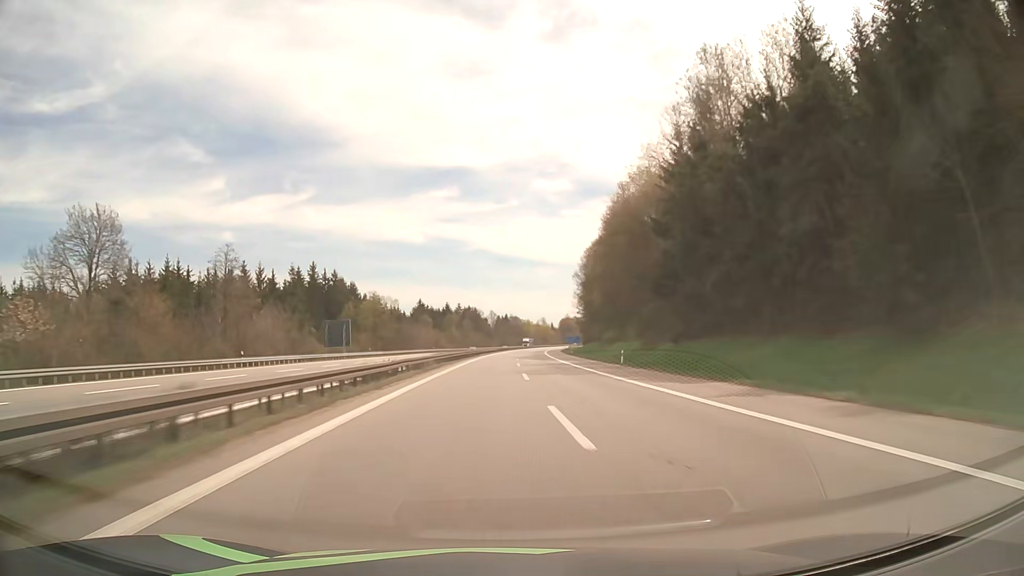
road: motorway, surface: asphalt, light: Day
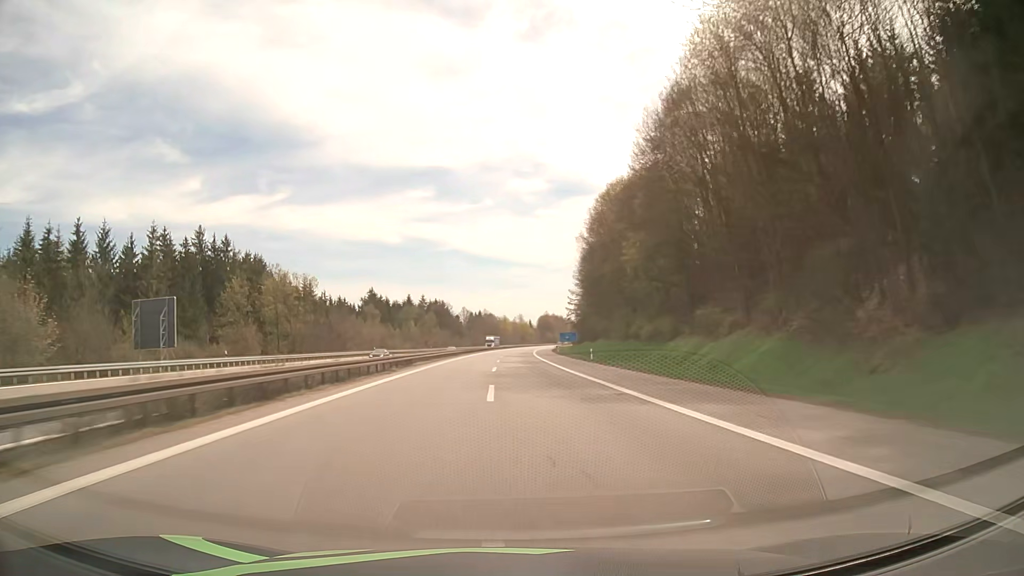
(+1.0, +46.5) m; +2°
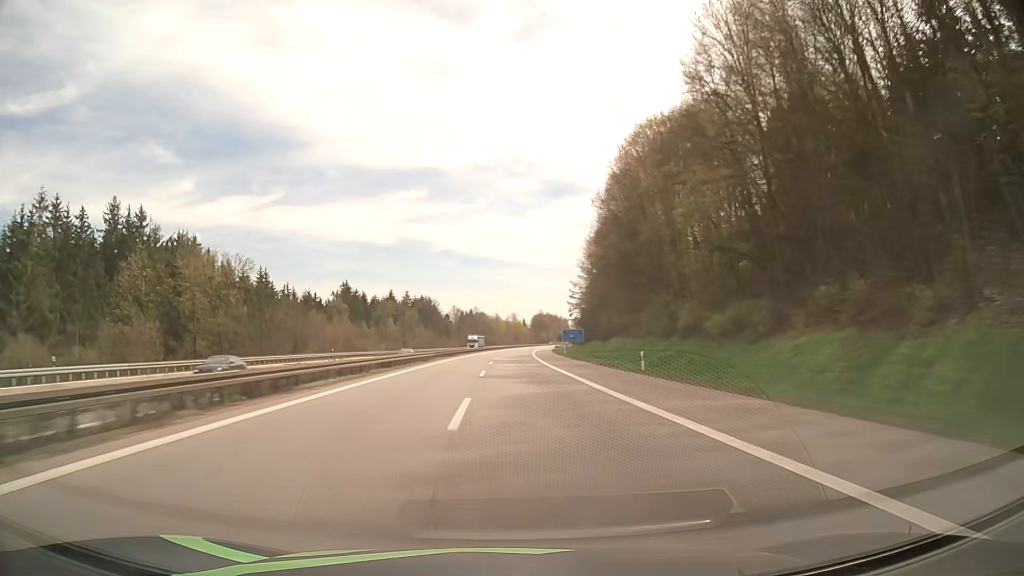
(+0.1, +23.3) m; +1°
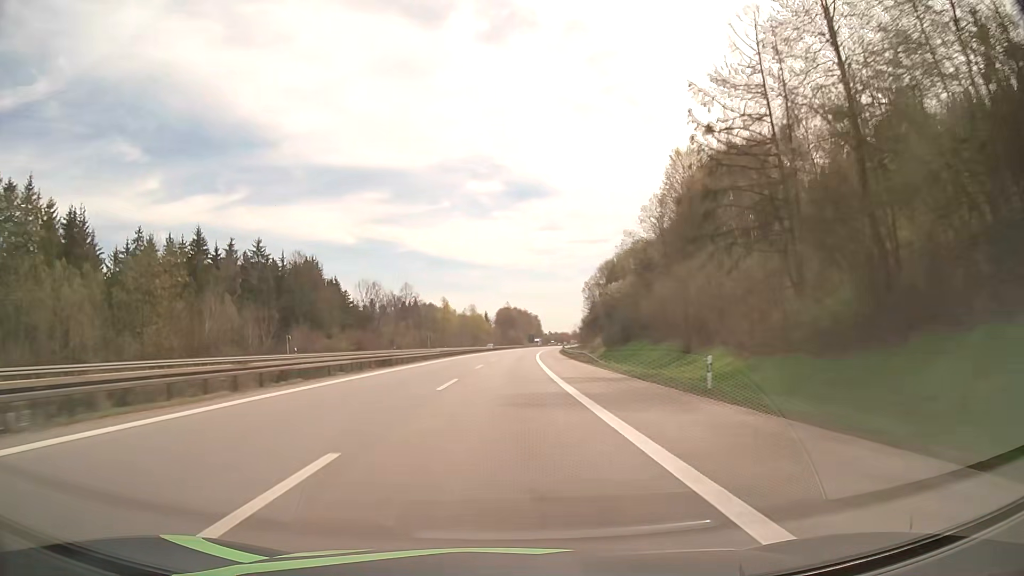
(+2.9, +116.0) m; +3°
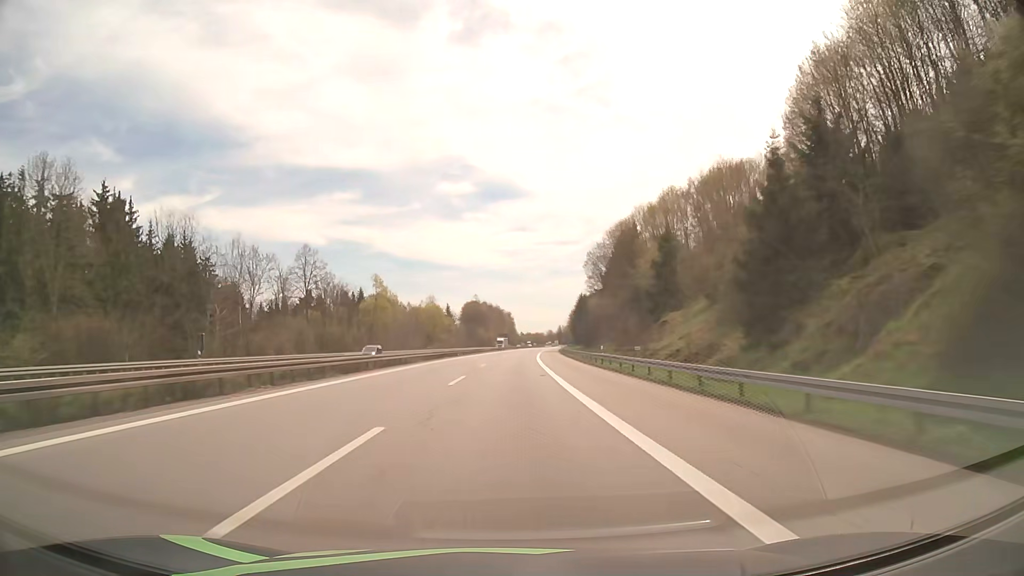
(+1.4, +68.8) m; +2°
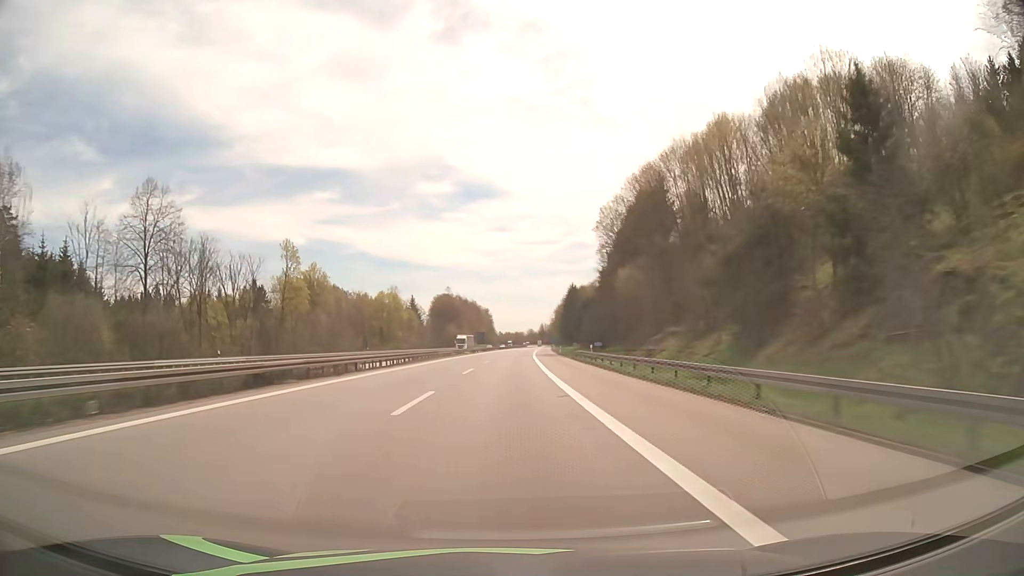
(+0.7, +45.5) m; +2°
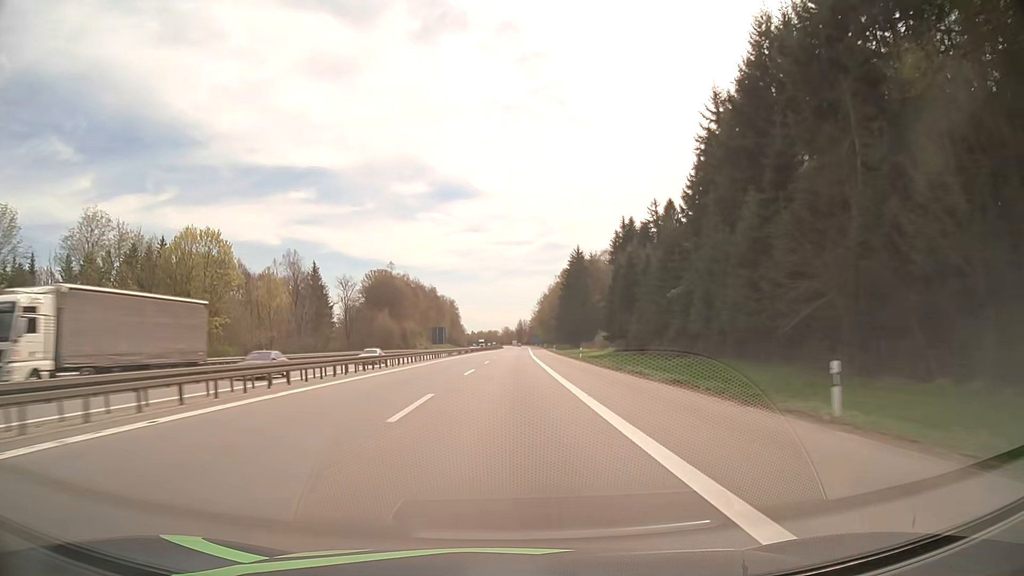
(+2.1, +90.4) m; +2°
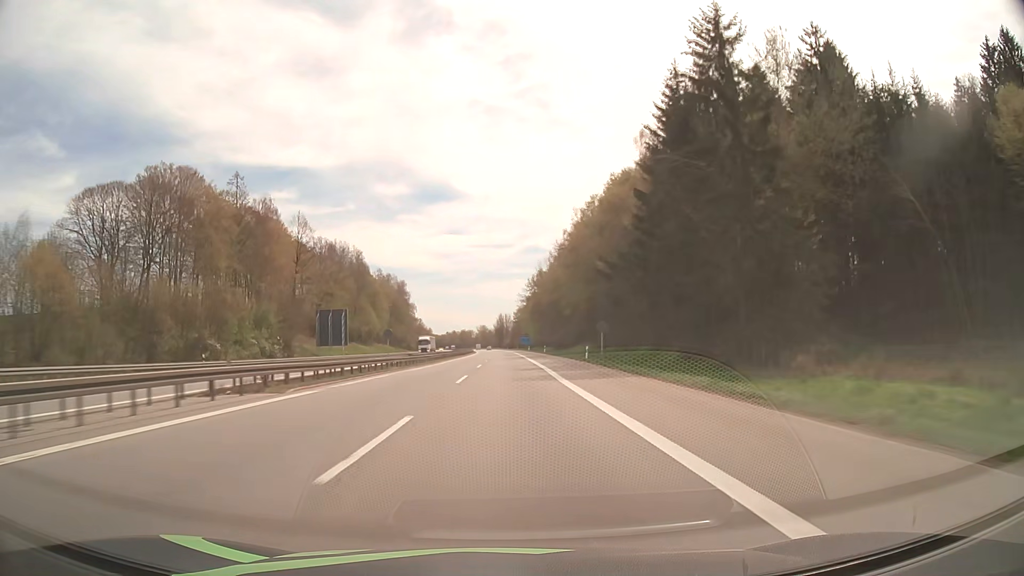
(+2.1, +112.1) m; +2°
(0, +10) (0, +20) (0, +30) (0, +40) (0, +50) (0, +60) (0, +70) (0, +80) (0, +90) (0, +100) m
